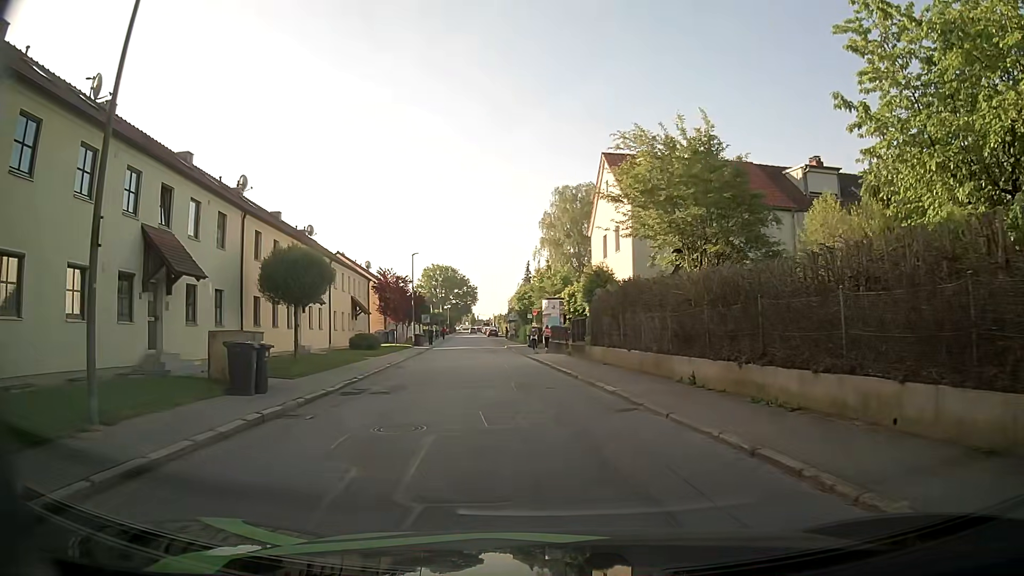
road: residential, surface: asphalt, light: Day
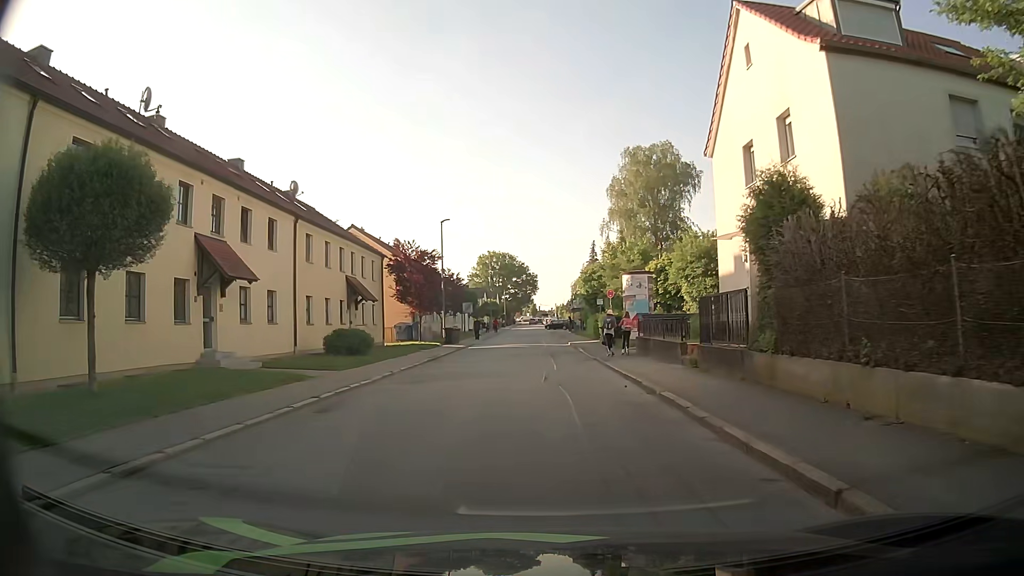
(-0.8, +15.4) m; -6°
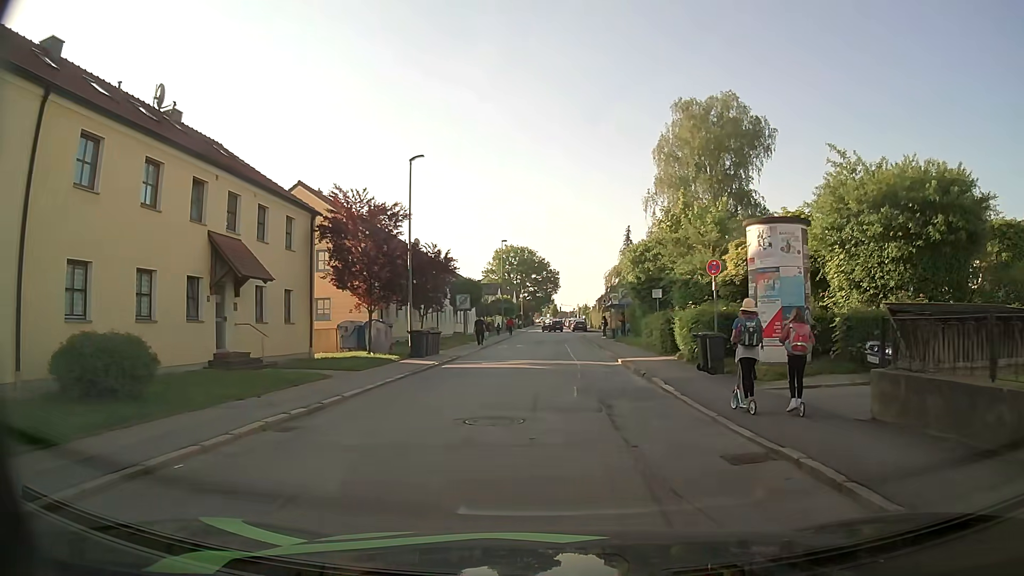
(-0.3, +17.2) m; -2°
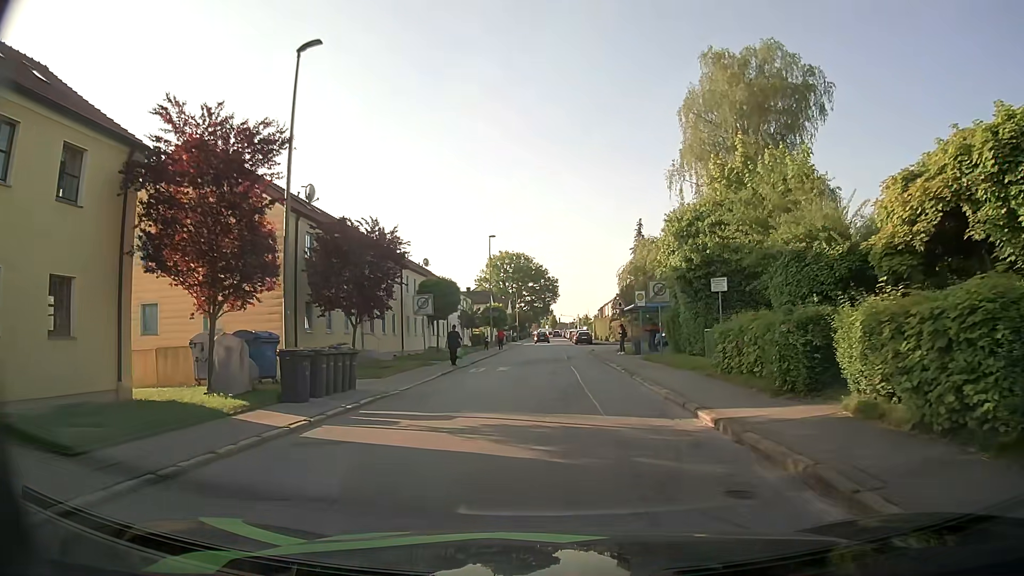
(+0.1, +12.7) m; 0°
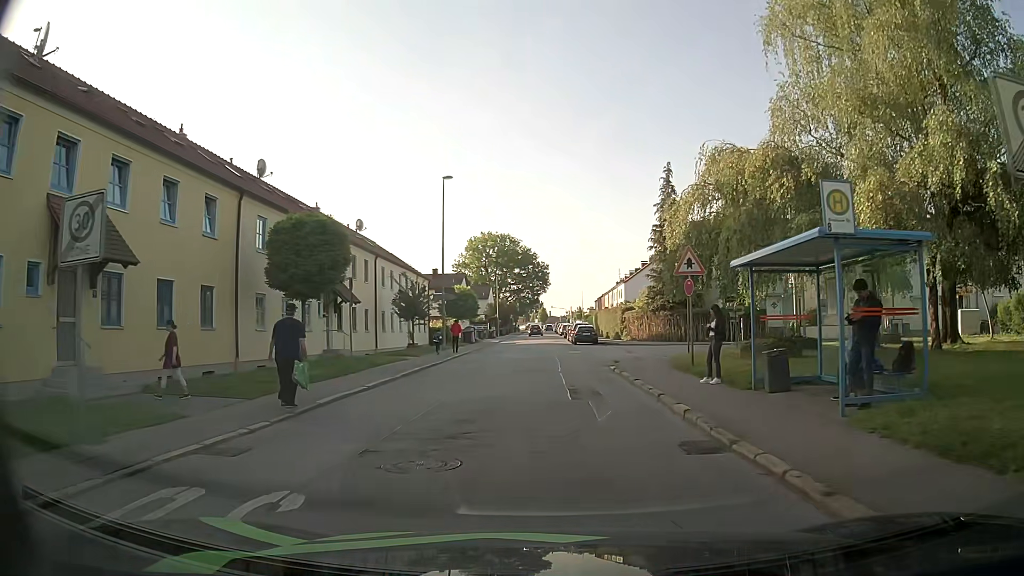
(+0.4, +22.2) m; +1°
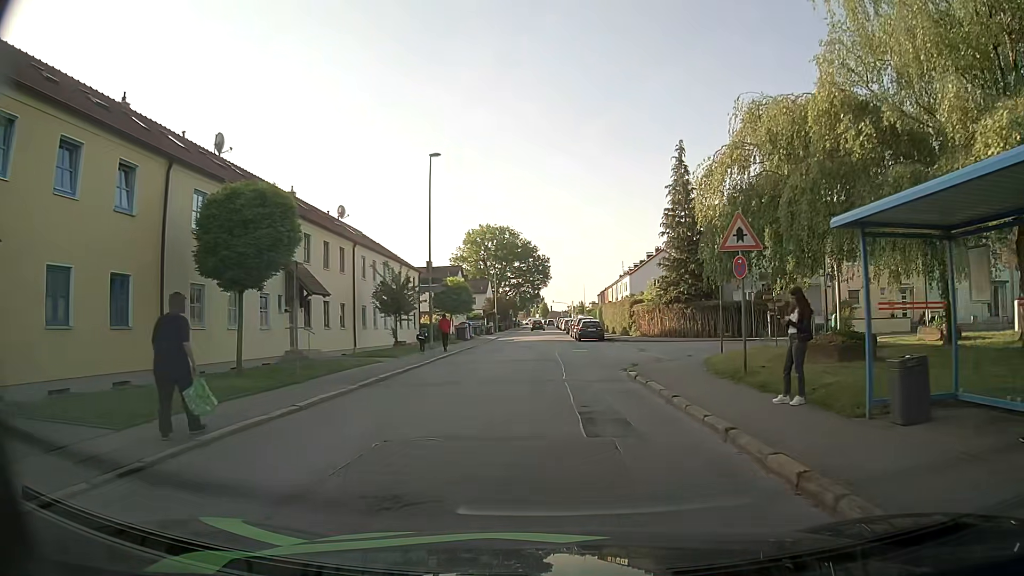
(0.0, +4.6) m; -1°
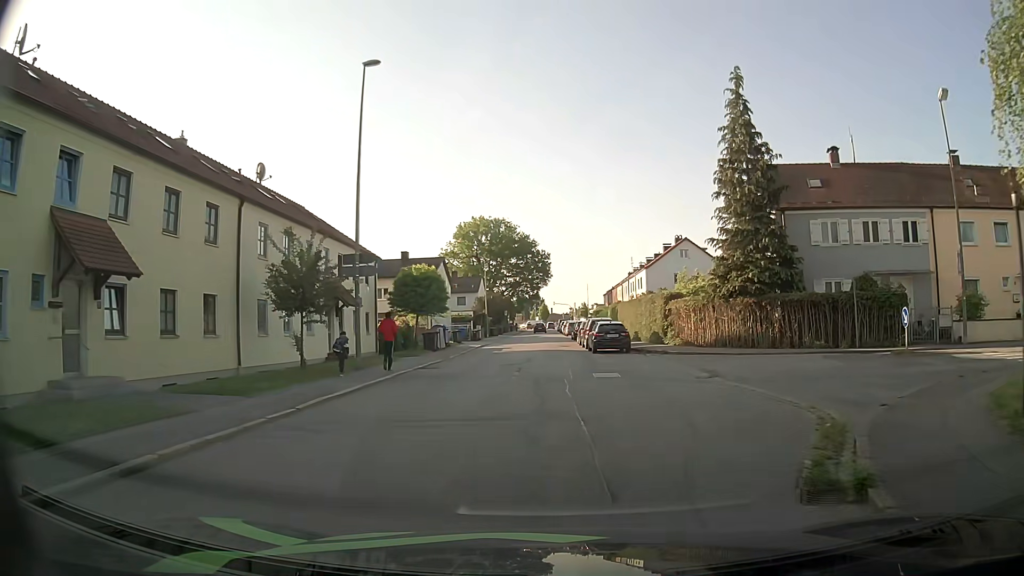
(+0.1, +13.6) m; +1°
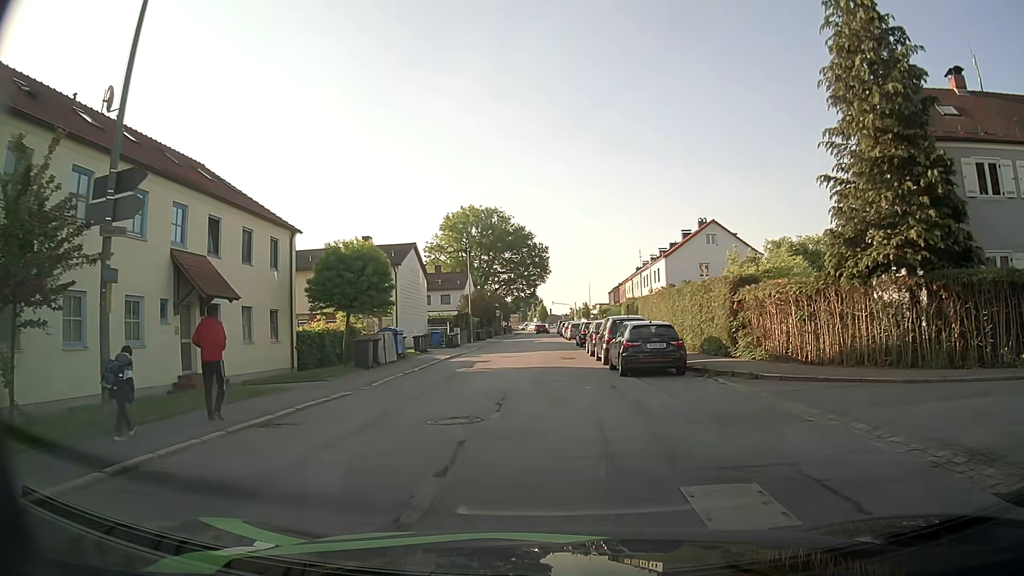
(+0.1, +12.9) m; 0°
(0, +10) (0, +20) (-1, +30) (-1, +40) (-1, +50) (-1, +60) (-1, +70) (-1, +80) (-1, +90) (0, +100) m
